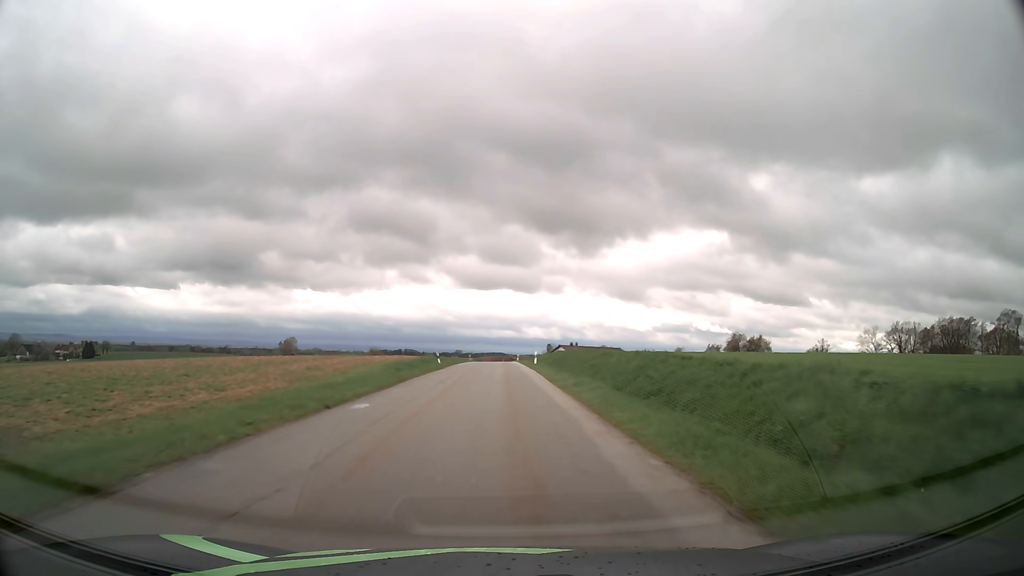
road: tertiary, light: Day
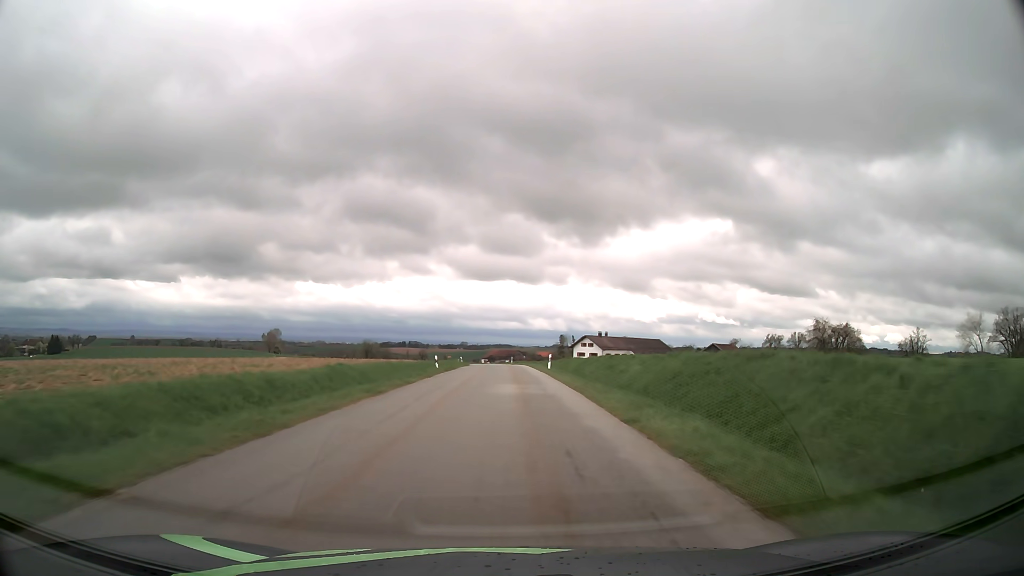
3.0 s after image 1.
(-0.6, +56.7) m; -1°
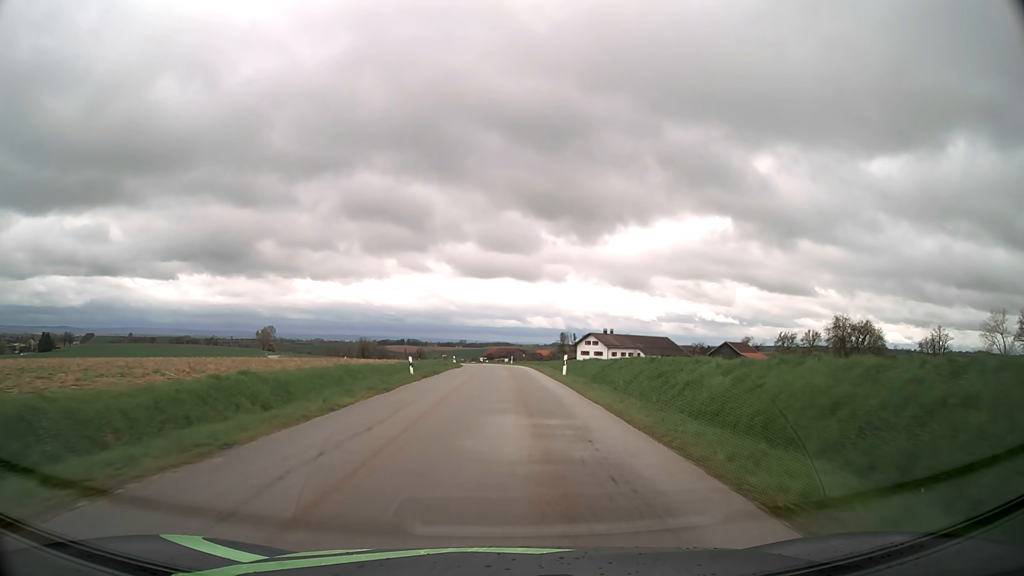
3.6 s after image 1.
(0.0, +11.1) m; 0°
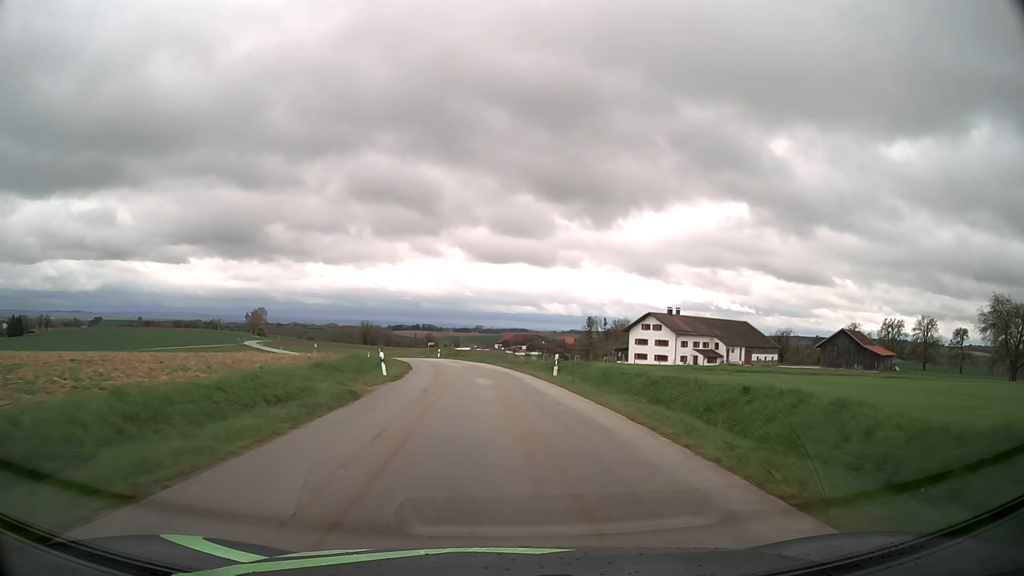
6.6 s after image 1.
(-0.4, +53.7) m; -1°
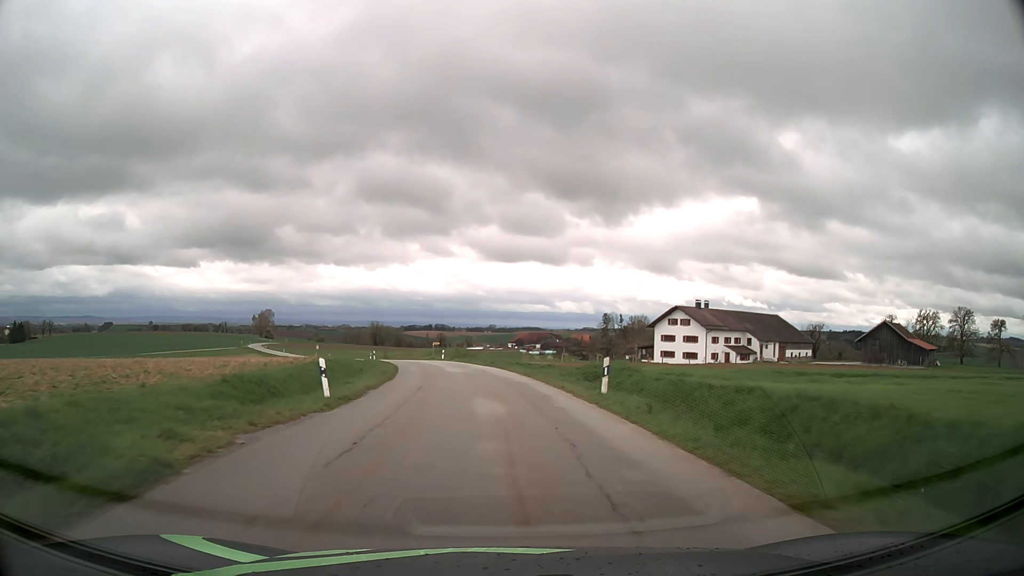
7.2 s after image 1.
(0.0, +10.3) m; -1°
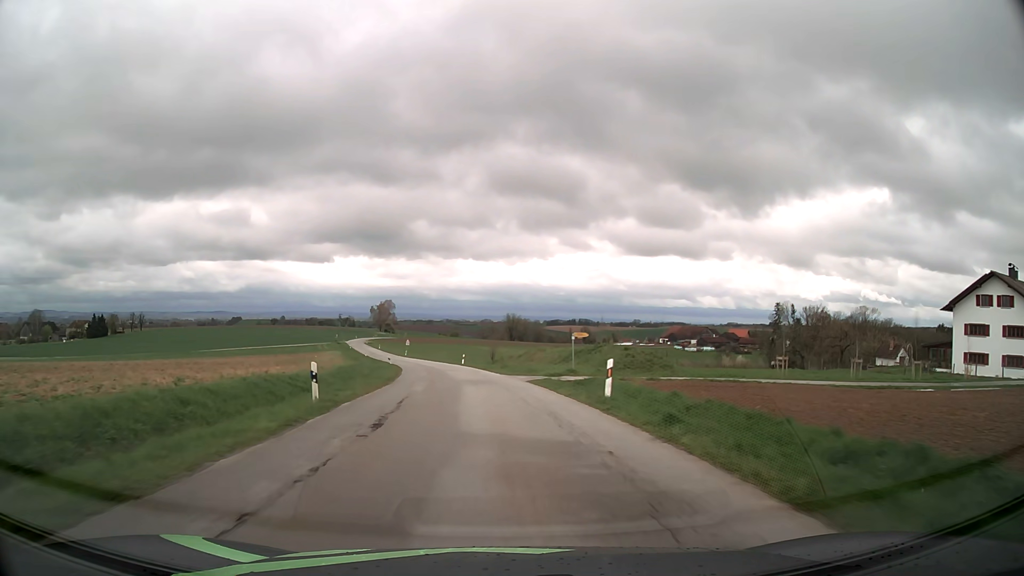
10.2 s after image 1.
(-4.8, +50.4) m; -12°
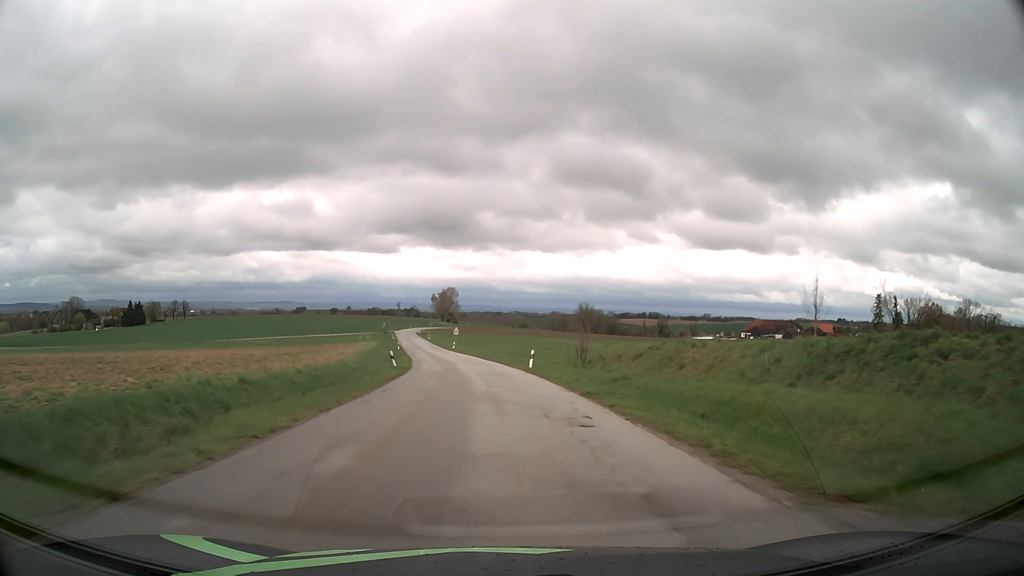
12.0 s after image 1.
(-1.8, +30.6) m; -6°
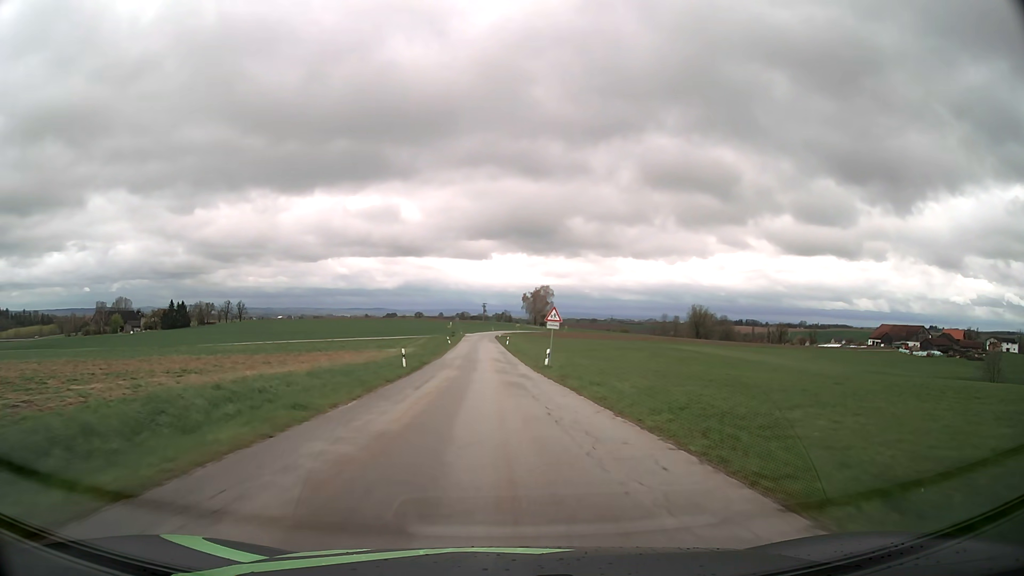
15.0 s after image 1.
(-3.7, +52.1) m; -8°
(0, +10) (0, +20) (-1, +30) (-1, +40) (-2, +50) (-2, +60) (-3, +70) (-3, +80) (-3, +90) (-4, +100) m
